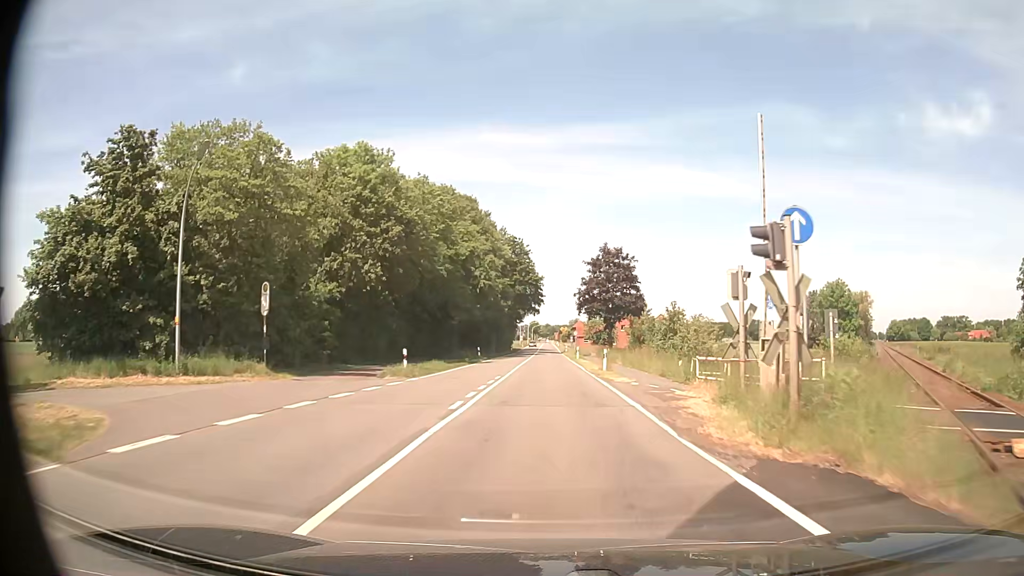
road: tertiary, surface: asphalt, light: Day
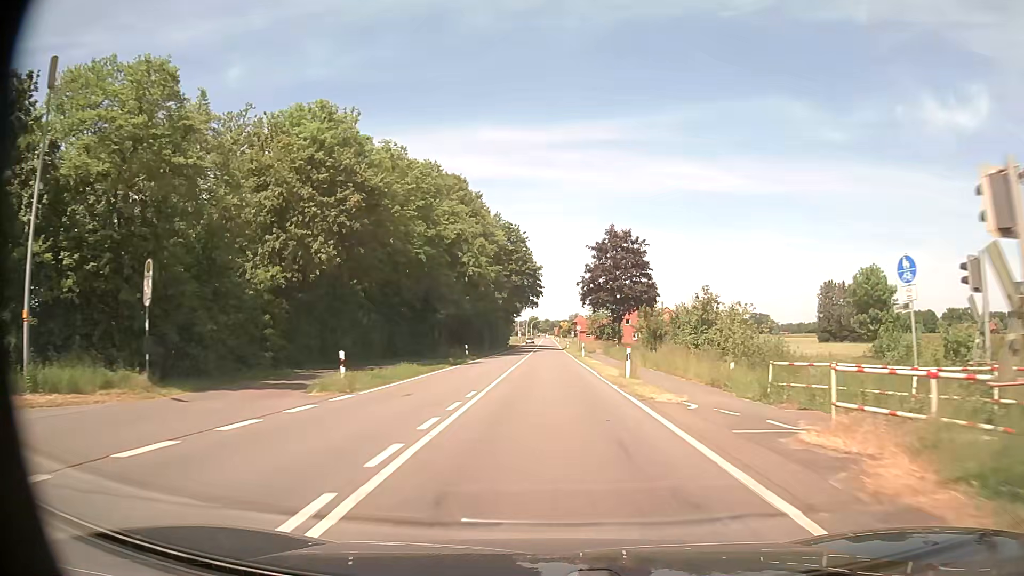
(-0.1, +9.2) m; -1°
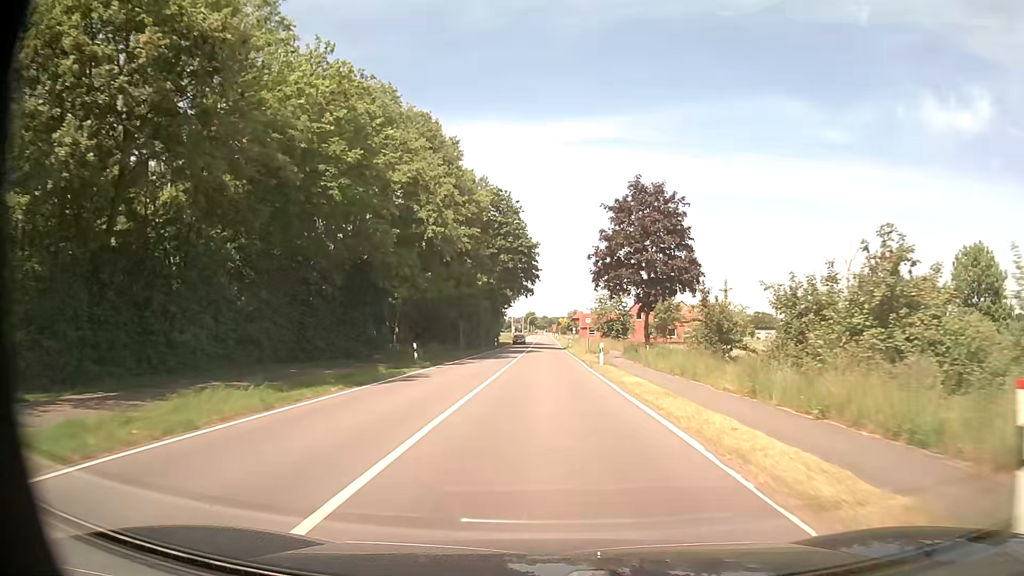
(0.0, +19.6) m; 0°
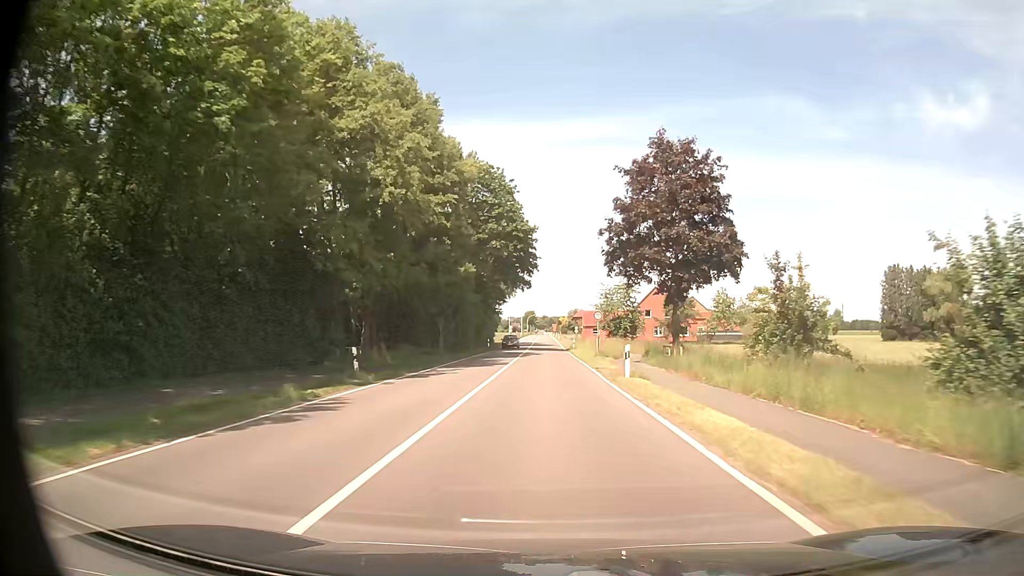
(0.0, +10.4) m; 0°
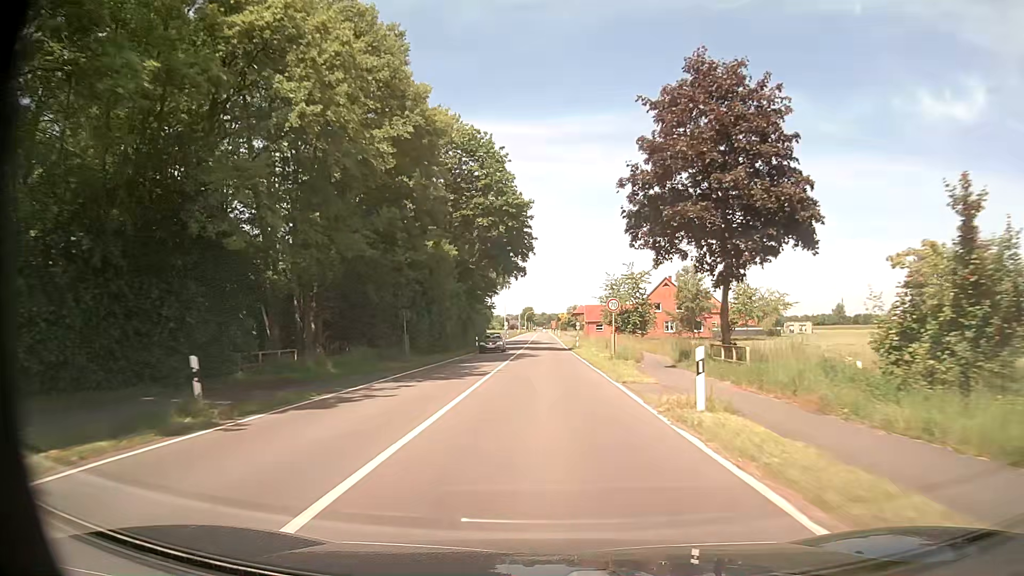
(0.0, +10.6) m; 0°
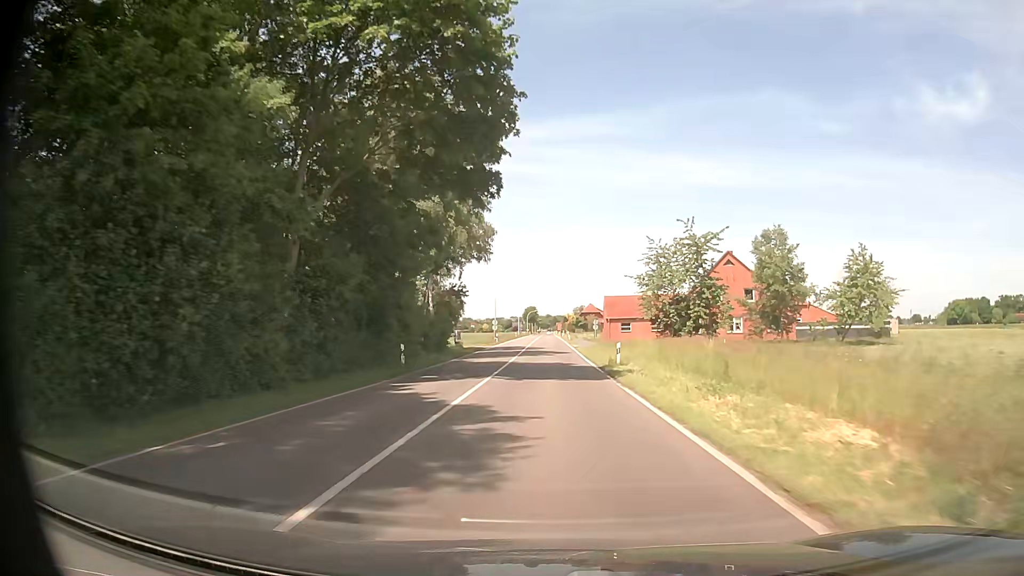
(0.0, +31.9) m; -1°
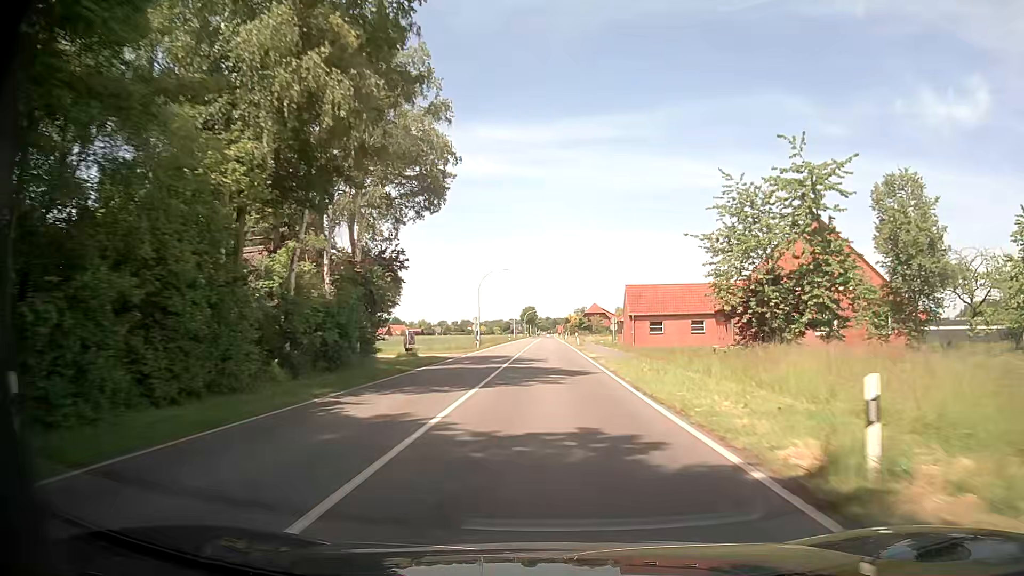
(+0.2, +22.0) m; +1°
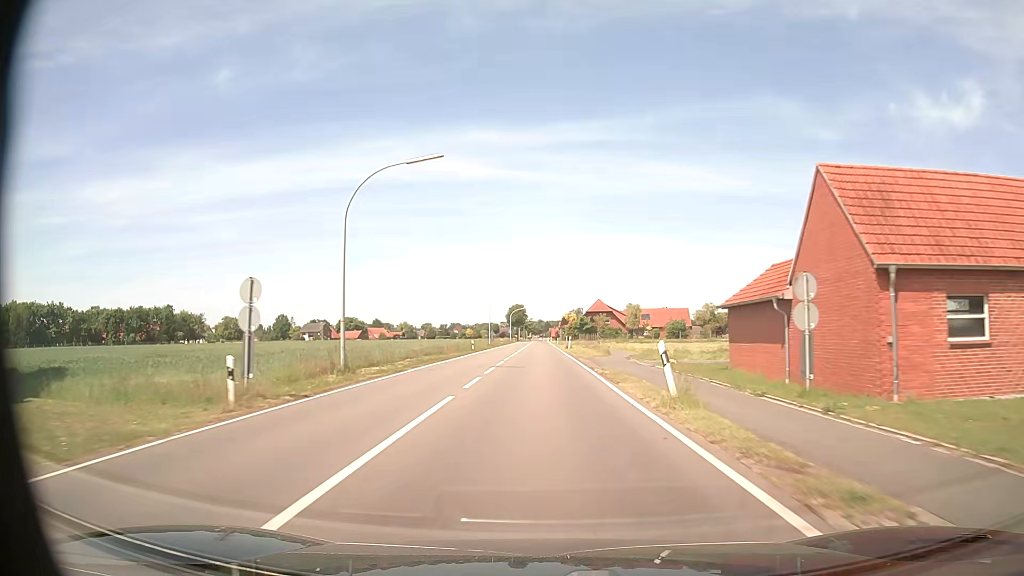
(+0.2, +44.5) m; +1°
(0, +10) (0, +20) (0, +30) (0, +40) (0, +50) (0, +60) (-1, +70) (-1, +80) (-1, +90) (-1, +100) m
